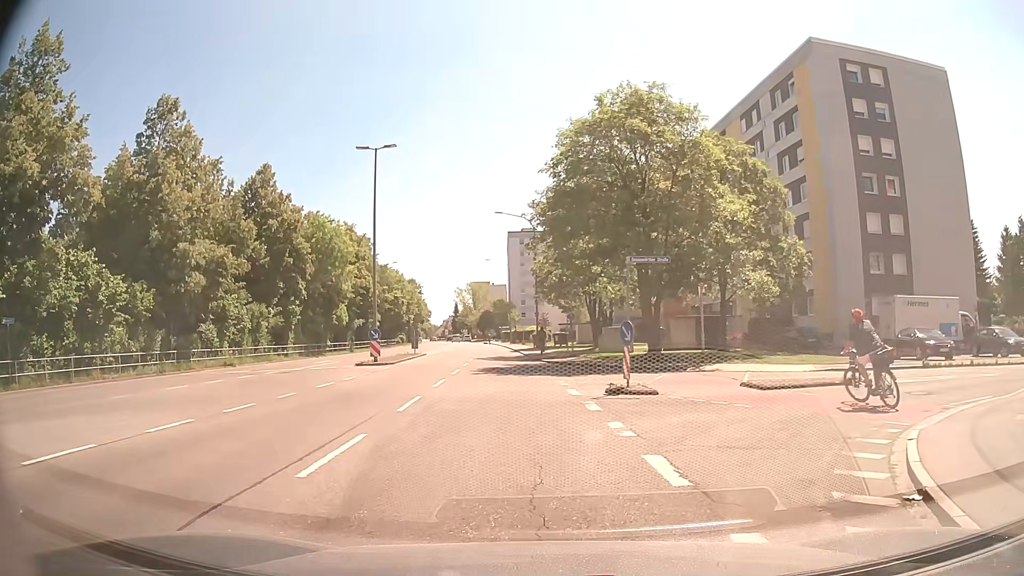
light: Day
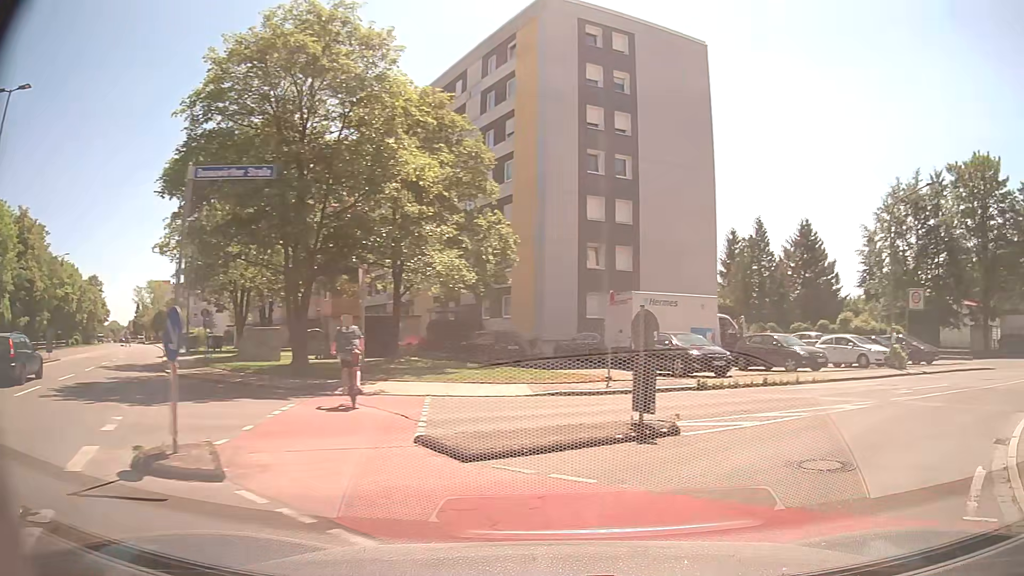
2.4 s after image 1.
(+1.4, +8.9) m; +25°
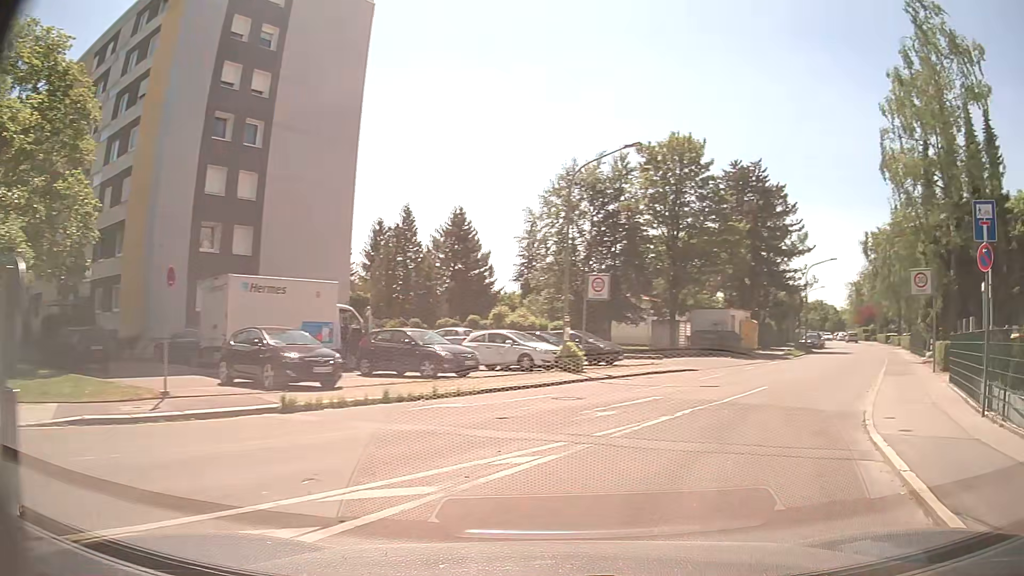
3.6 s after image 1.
(+1.5, +6.1) m; +29°
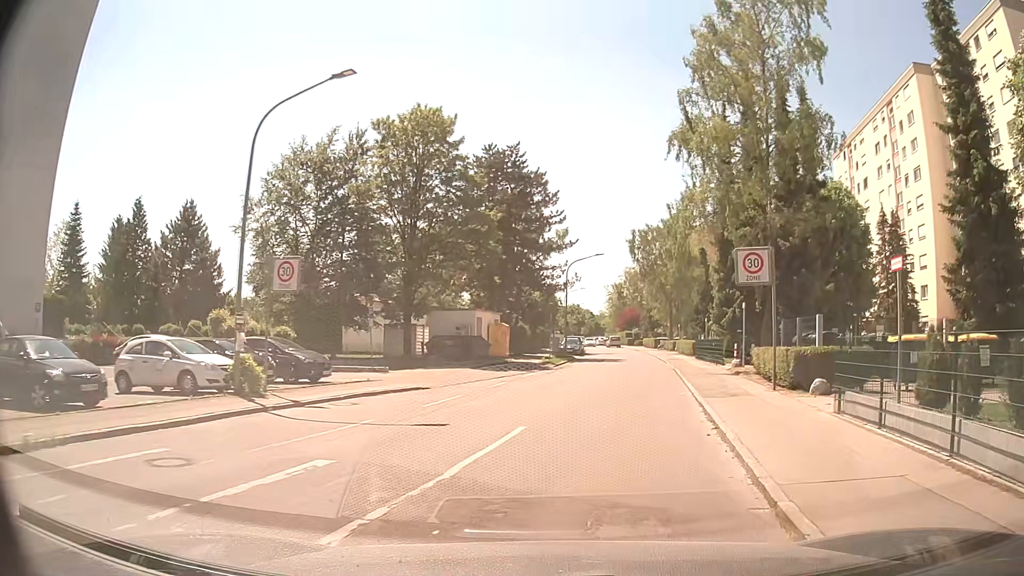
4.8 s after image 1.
(+1.6, +7.1) m; +21°
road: residential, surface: asphalt
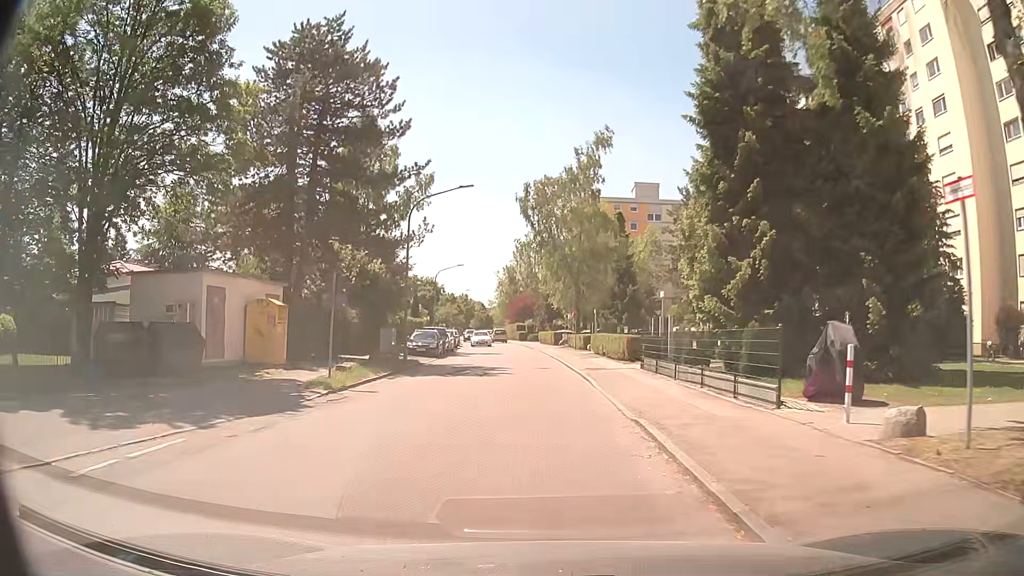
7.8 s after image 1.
(+3.1, +21.2) m; +9°
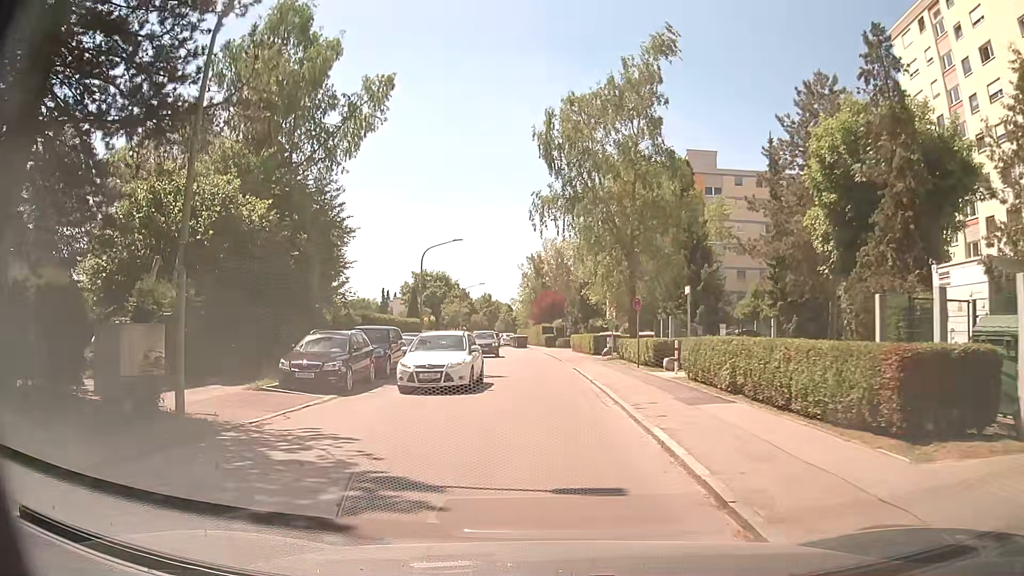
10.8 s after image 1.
(+0.1, +20.1) m; 0°
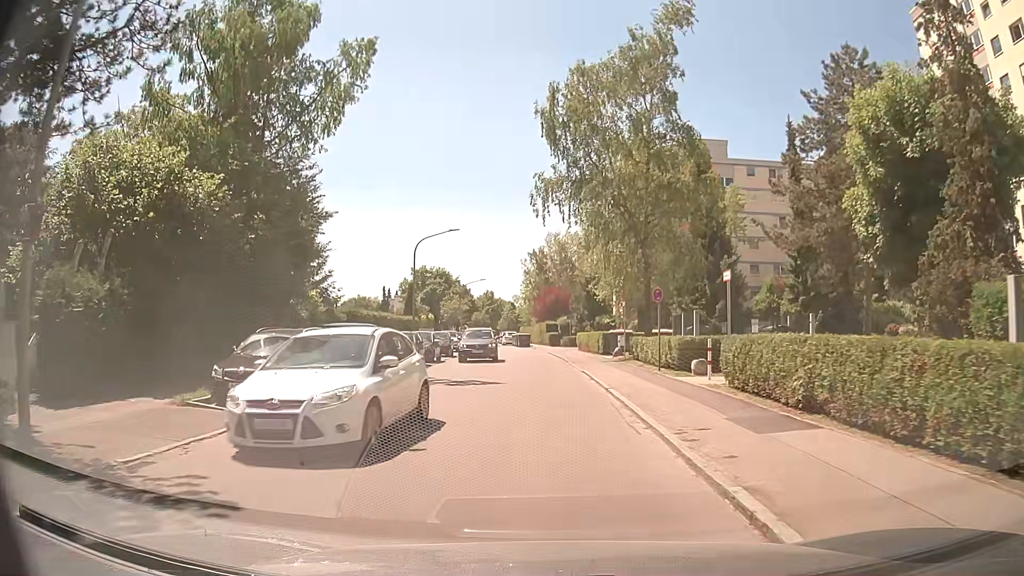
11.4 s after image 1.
(-0.1, +3.8) m; -2°
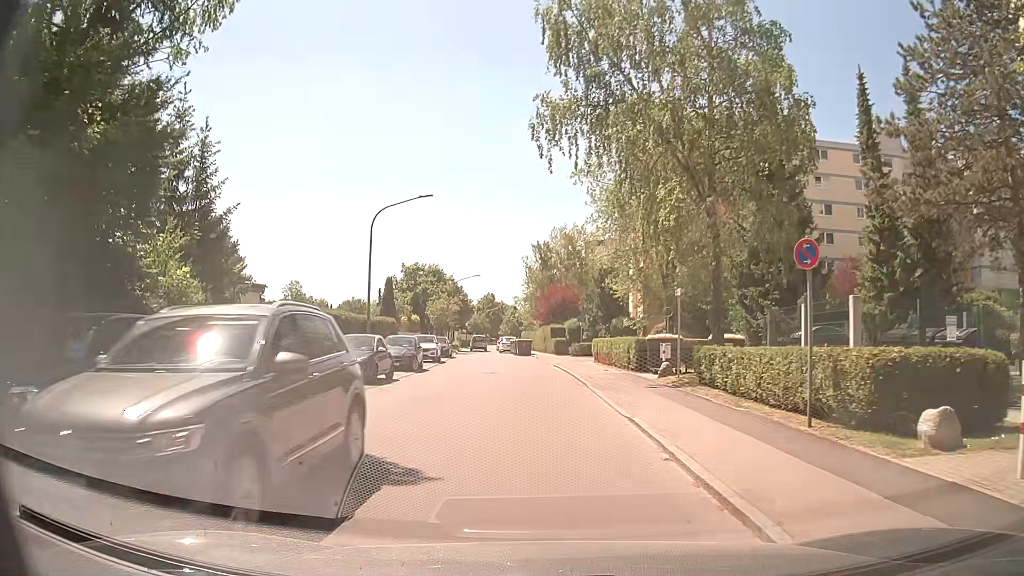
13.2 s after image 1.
(0.0, +11.9) m; 0°
(0, +10) (-1, +20) (-1, +30) (-2, +40) (-4, +50) (-6, +60) (-7, +69) (-8, +79) (-9, +89) (-10, +99) m
